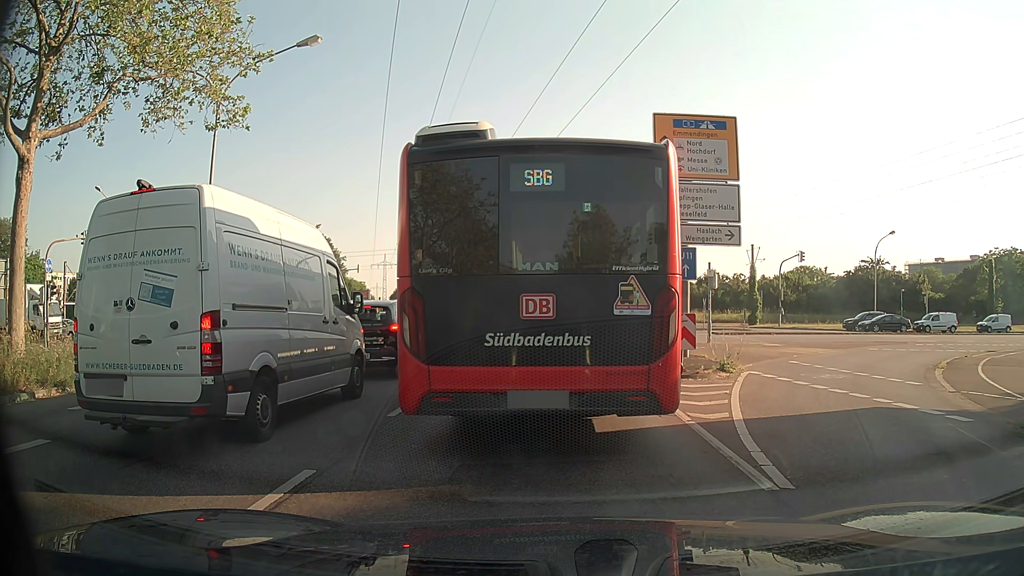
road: primary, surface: asphalt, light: Day
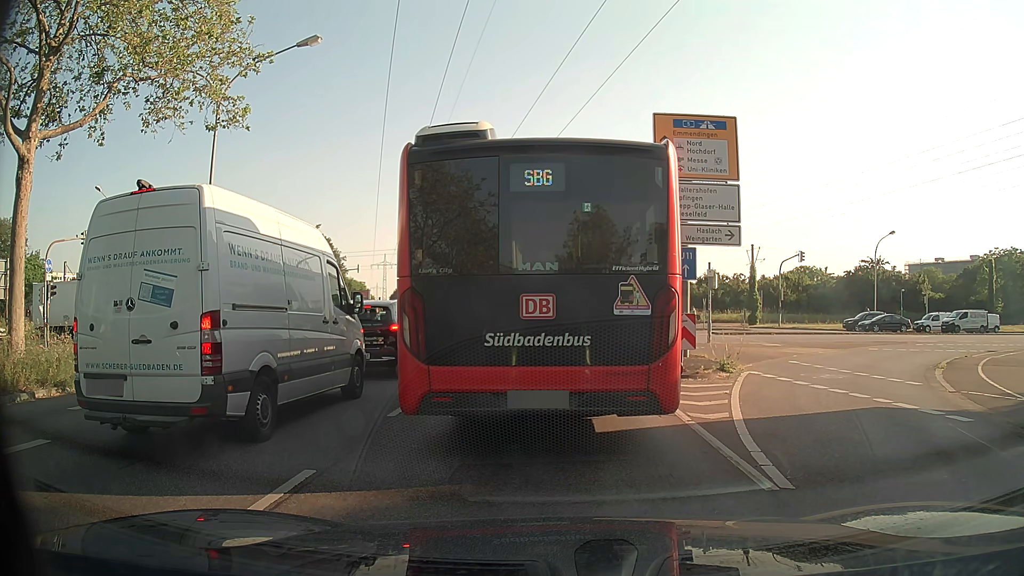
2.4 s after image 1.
(0.0, 0.0) m; 0°
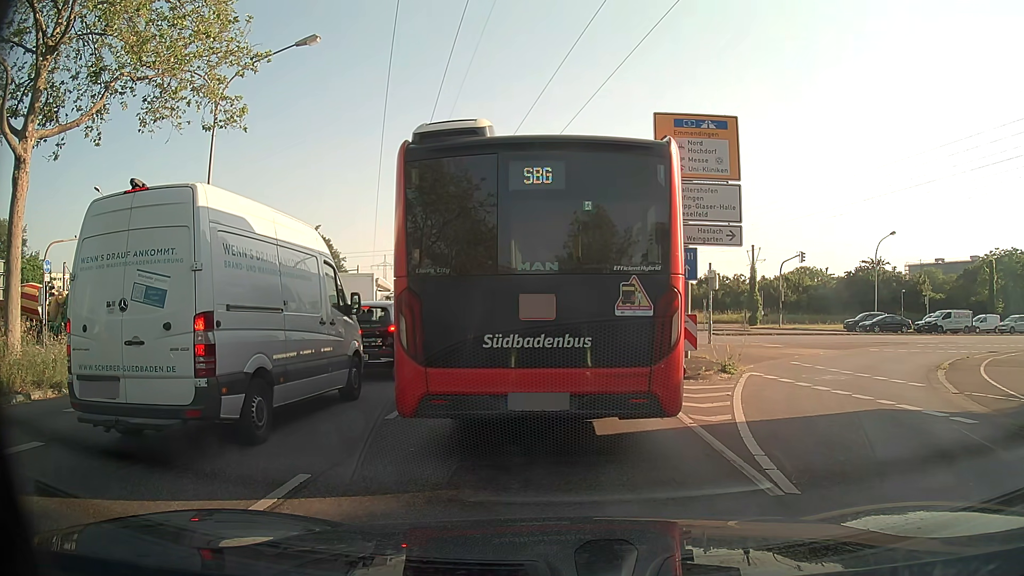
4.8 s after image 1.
(0.0, +0.1) m; 0°
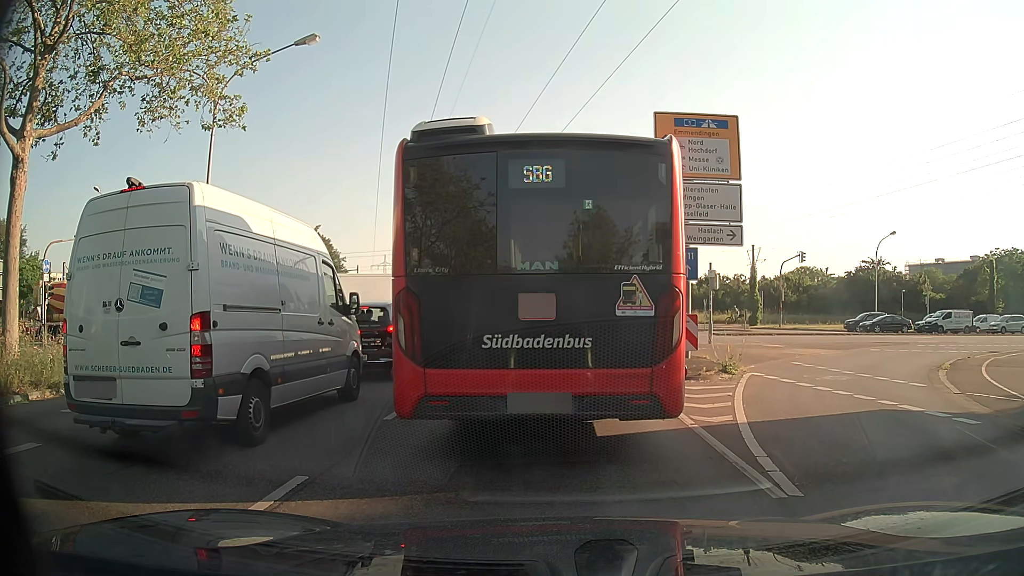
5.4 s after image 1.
(0.0, +0.1) m; 0°
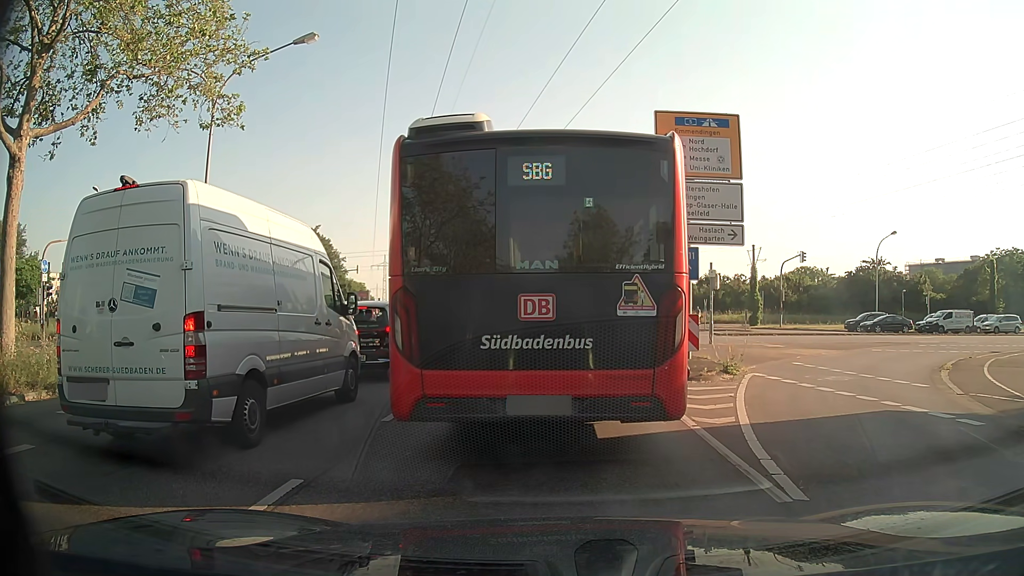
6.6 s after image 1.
(0.0, +0.1) m; 0°
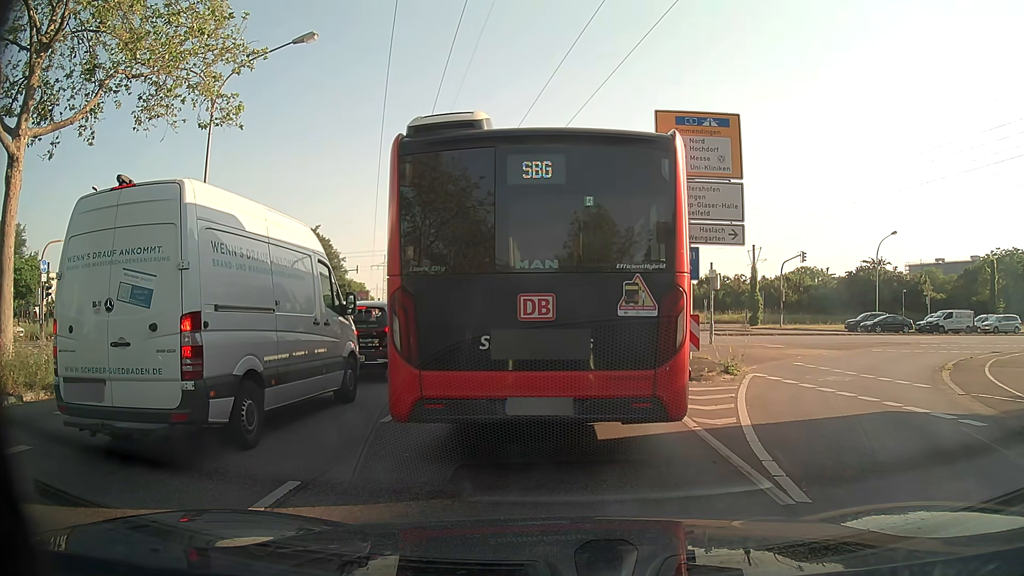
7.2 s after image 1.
(0.0, +0.1) m; 0°
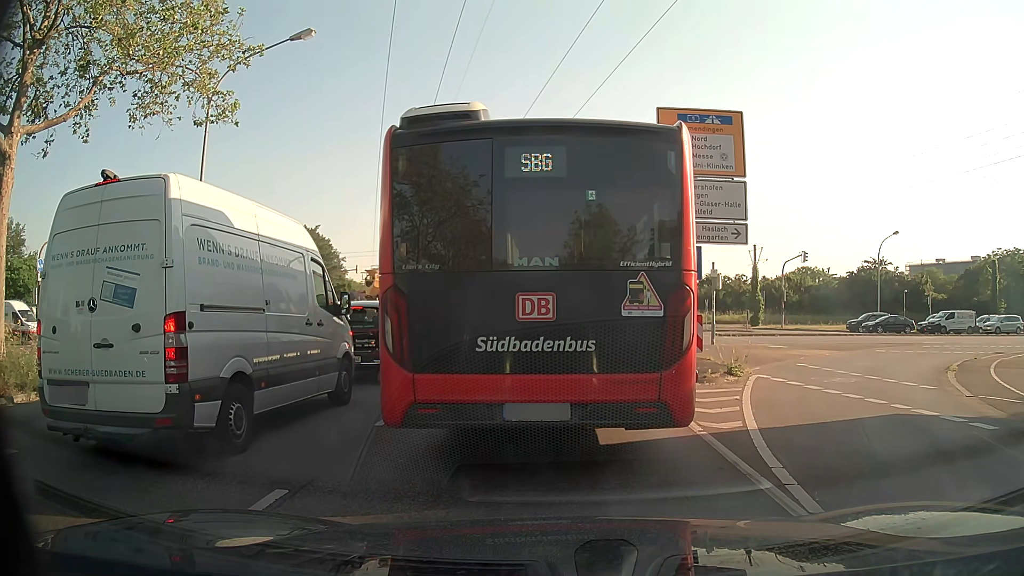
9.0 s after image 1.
(0.0, +0.3) m; 0°
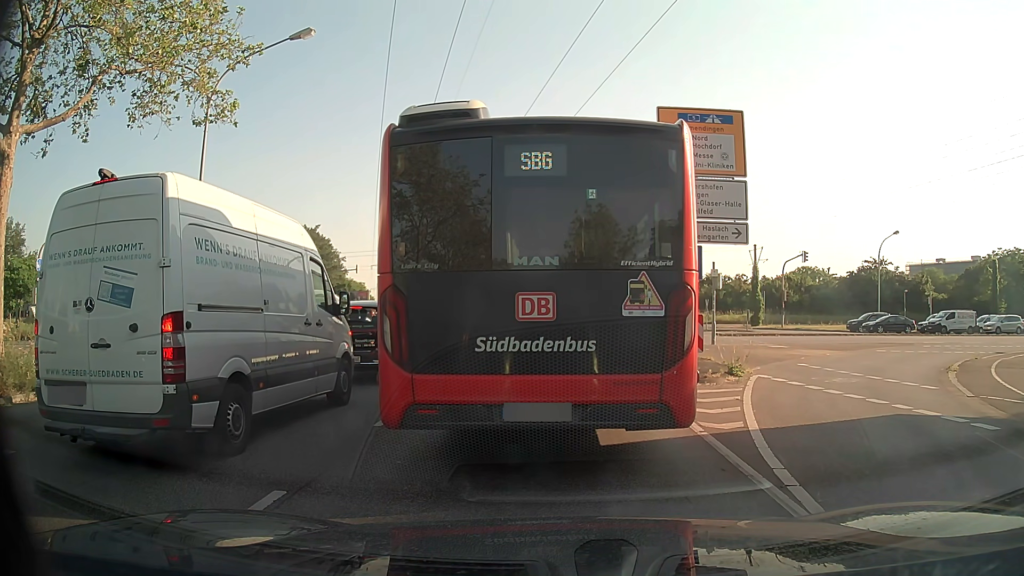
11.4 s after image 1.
(0.0, +0.1) m; 0°
(-1, +10) (-2, +20) (-3, +30) (-4, +40) (-5, +50) (-7, +60) (-8, +70) (-10, +79) (-11, +89) (-13, +99) m
